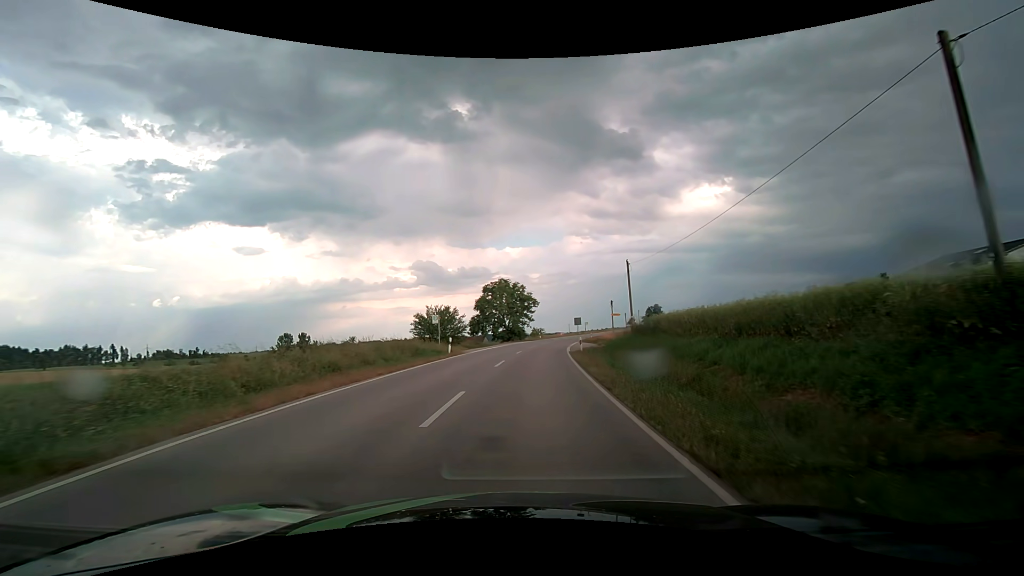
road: secondary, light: Day
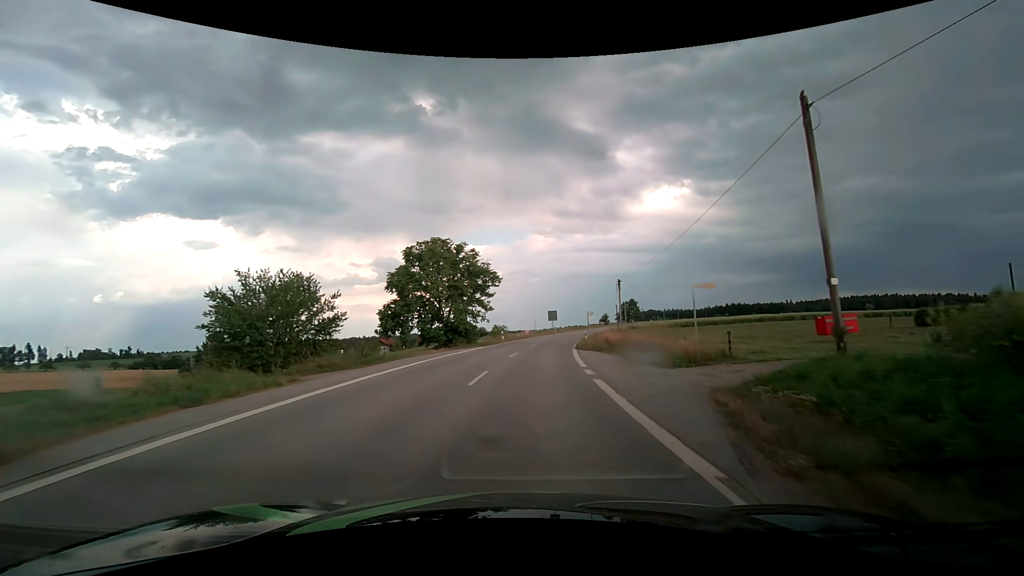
(+1.2, +31.1) m; +4°
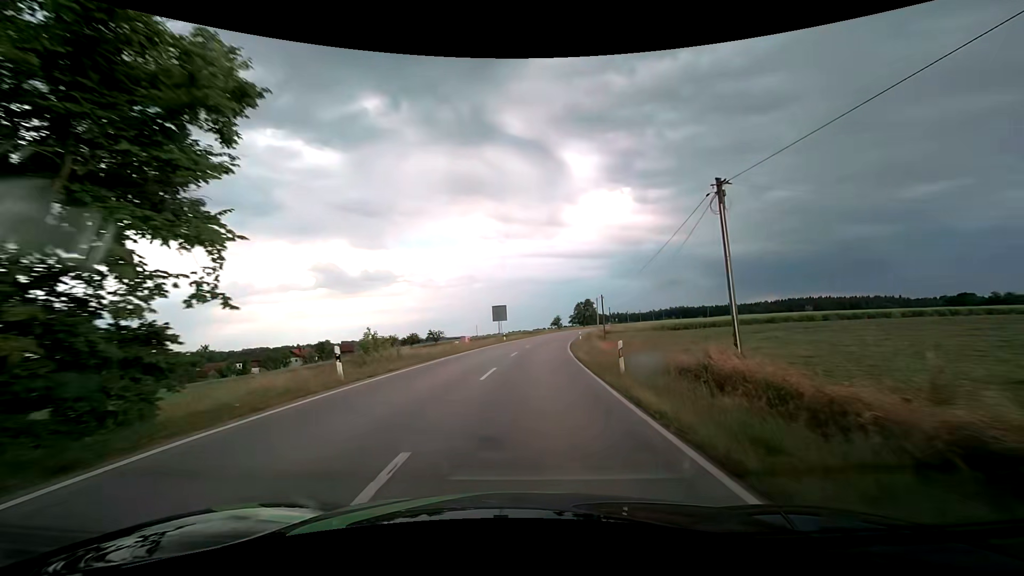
(+1.8, +34.4) m; +6°
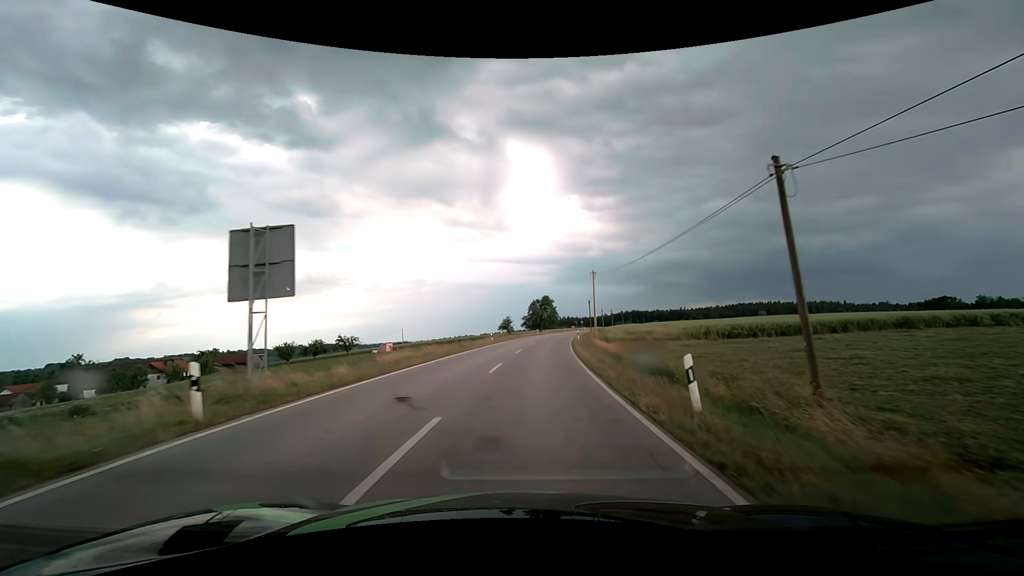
(+2.8, +45.6) m; +6°
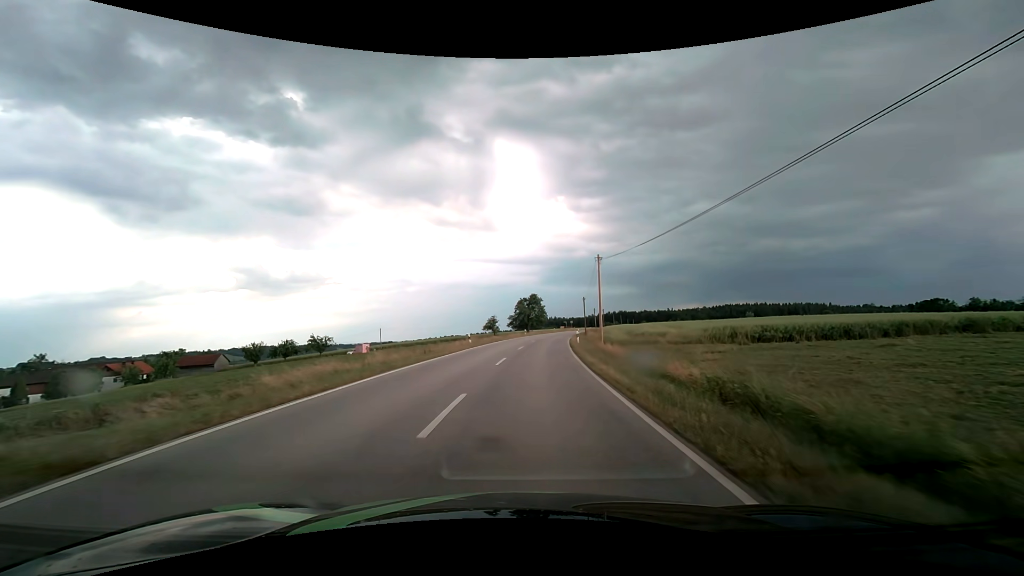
(+0.1, +9.4) m; +1°
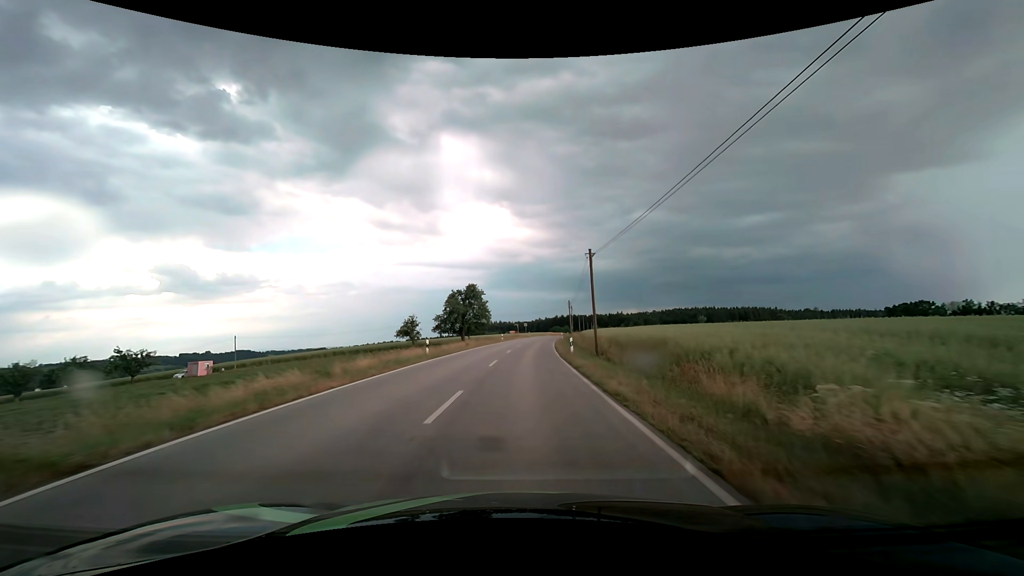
(+3.0, +47.0) m; +6°
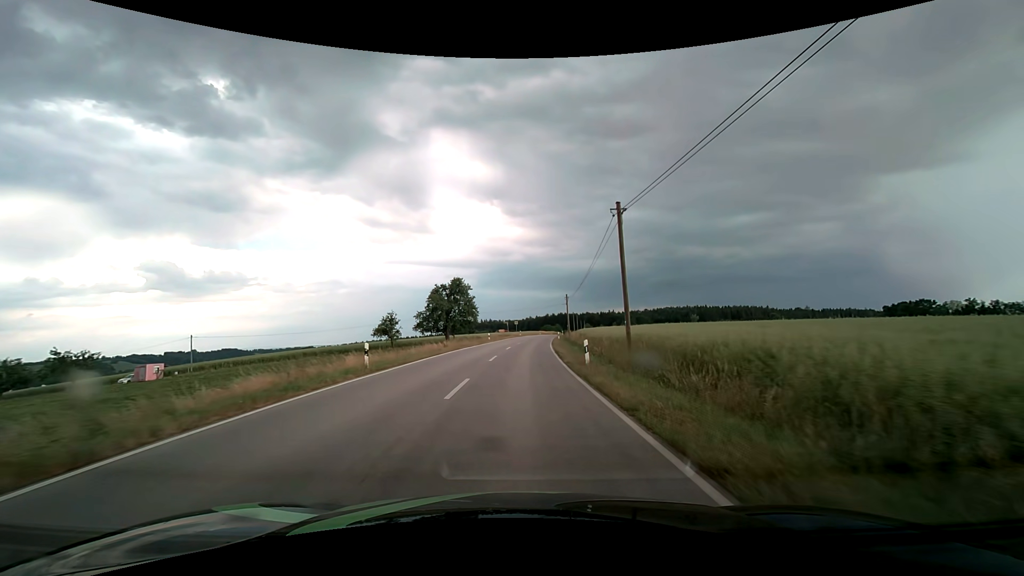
(+0.1, +9.4) m; +1°
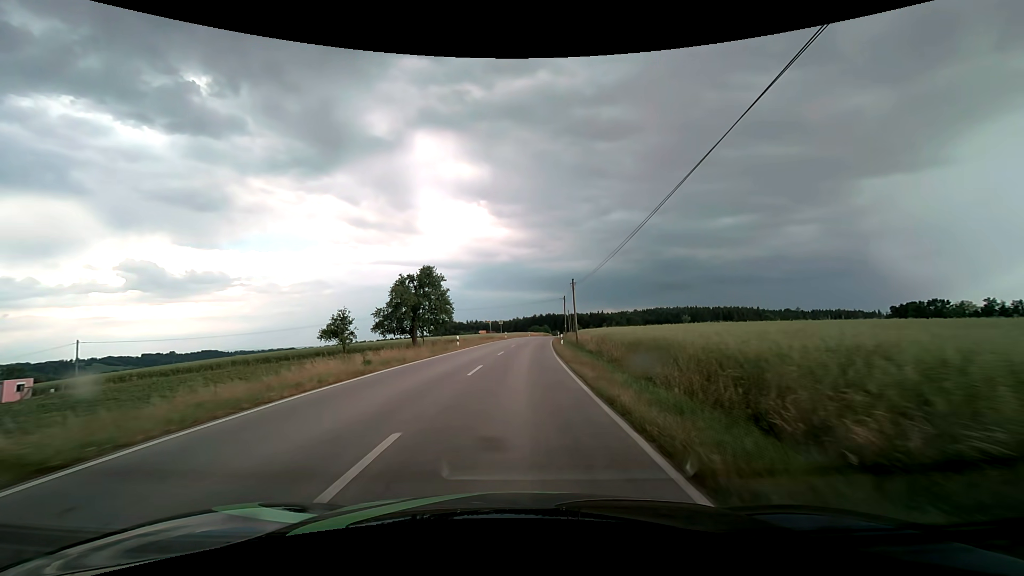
(+0.2, +18.9) m; +2°
(0, +10) (0, +20) (+1, +30) (+1, +40) (+2, +50) (+2, +60) (+3, +70) (+4, +80) (+5, +90) (+6, +100) m
